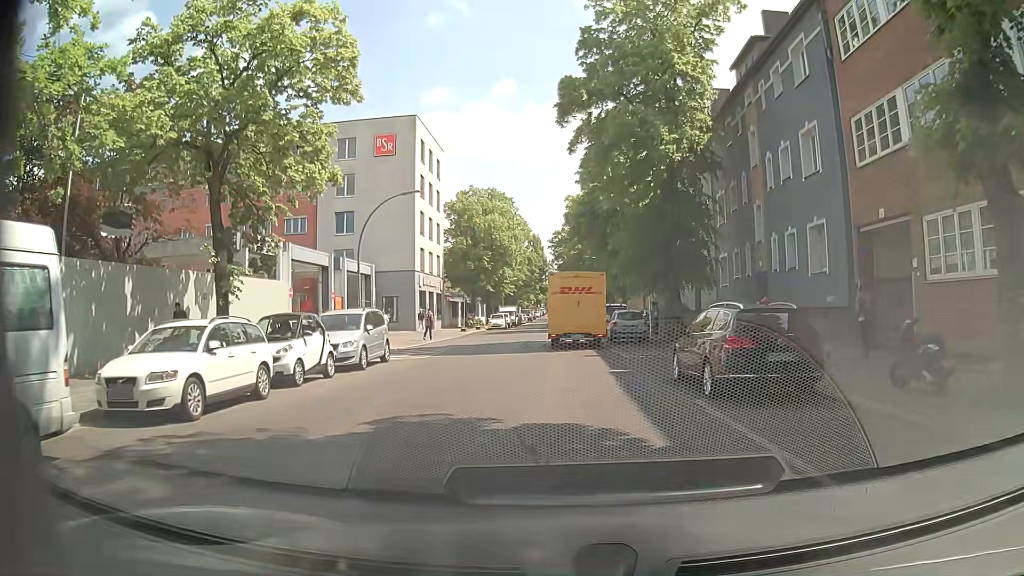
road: residential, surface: asphalt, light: Day
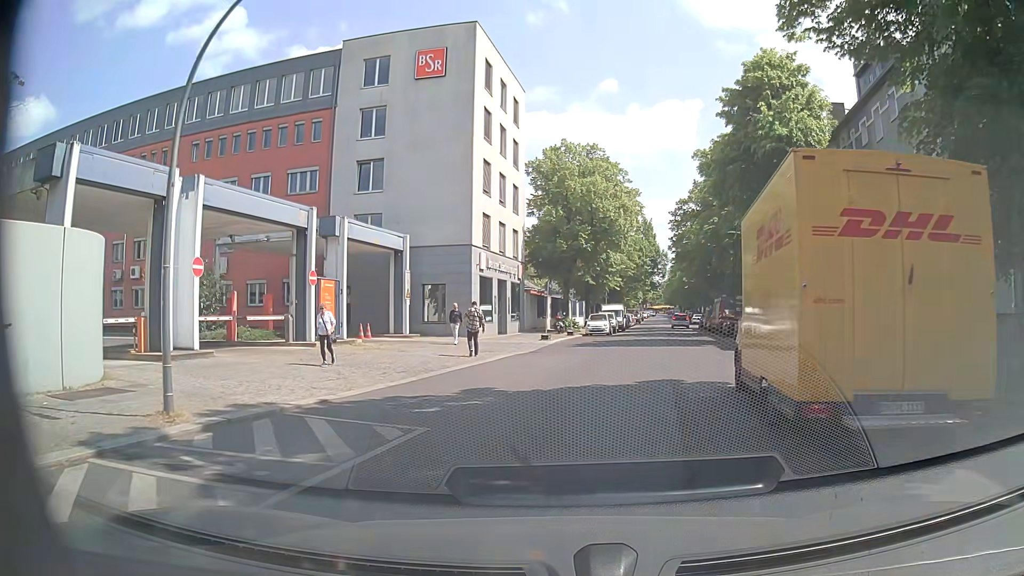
(-1.4, +18.9) m; -10°
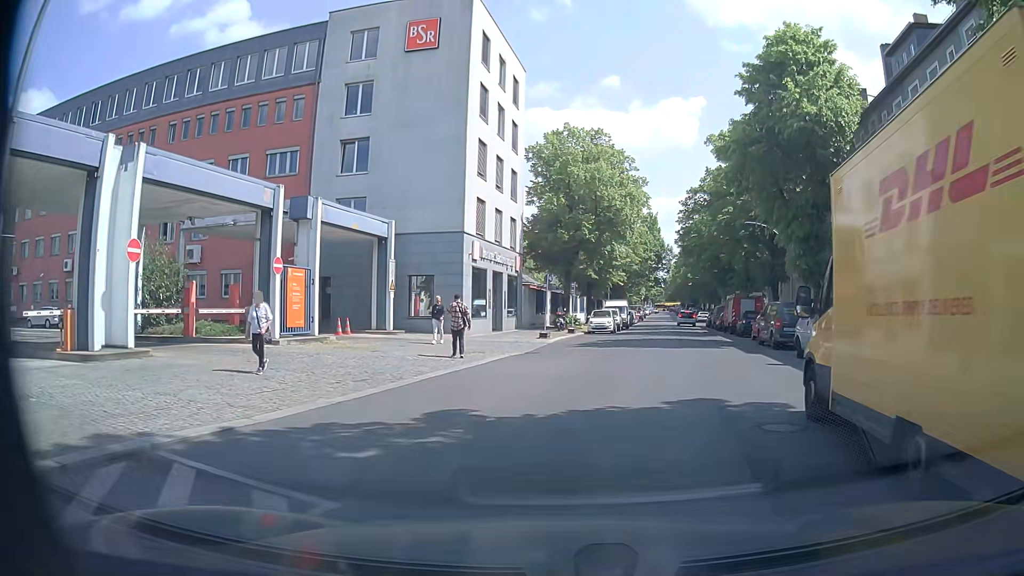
(0.0, +3.5) m; +1°
(0, +10) (+3, +20) (+5, +29) (+7, +39) (+9, +49) (+10, +59) (+11, +69) (+13, +79) (+14, +89) (+15, +99) m
